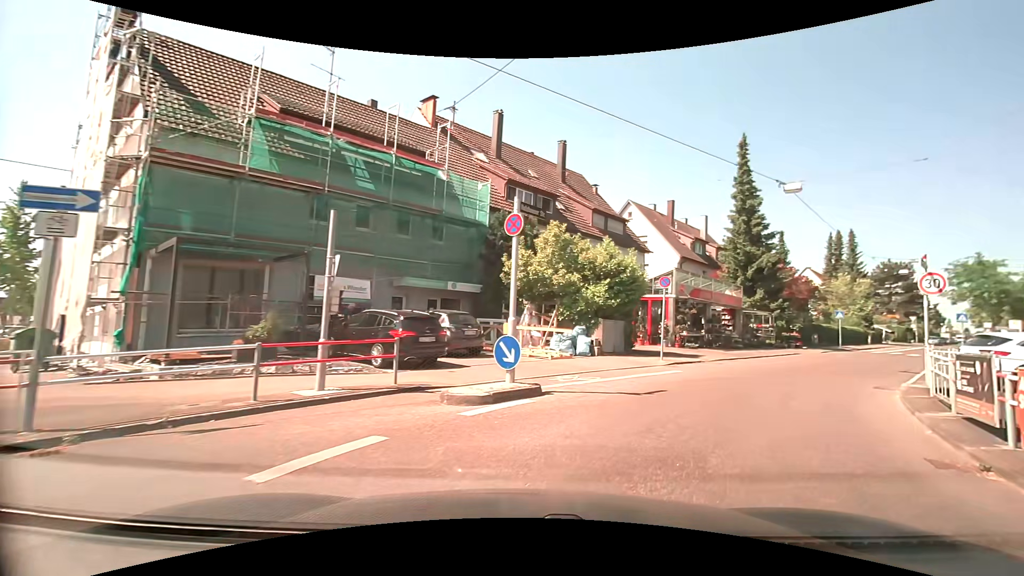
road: tertiary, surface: asphalt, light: Day
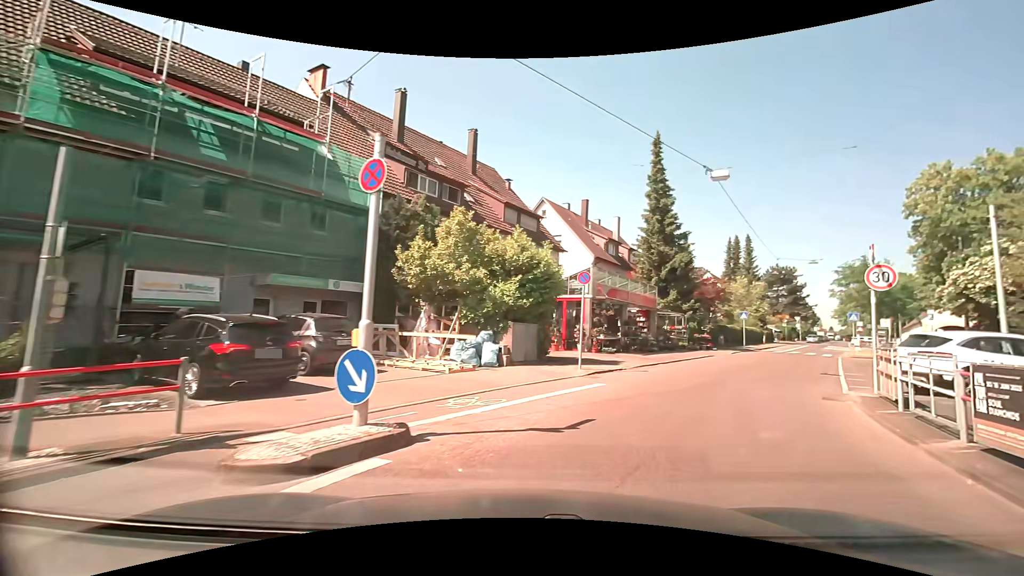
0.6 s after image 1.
(+0.2, +3.2) m; +10°
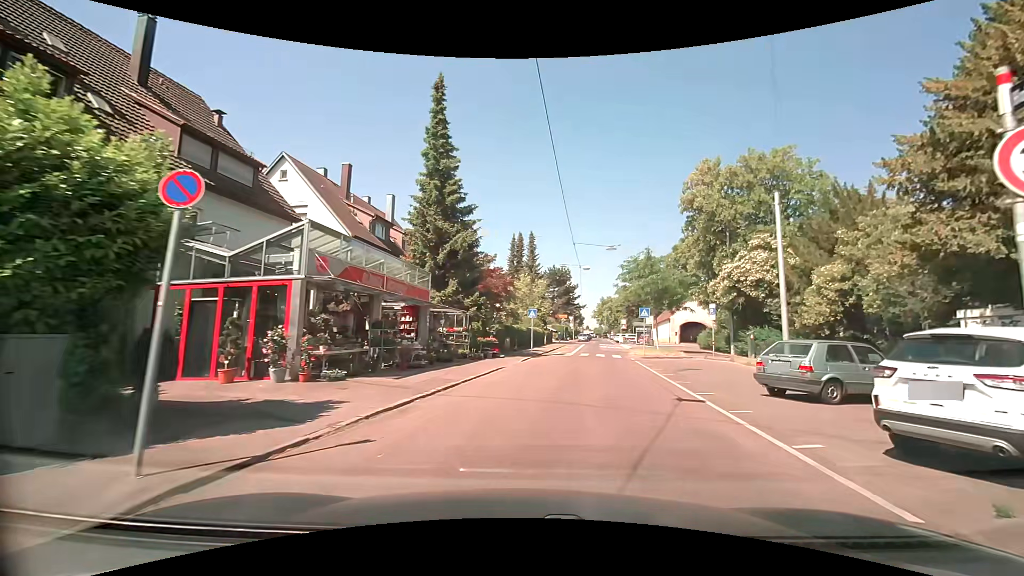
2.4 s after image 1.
(+2.1, +9.9) m; +23°
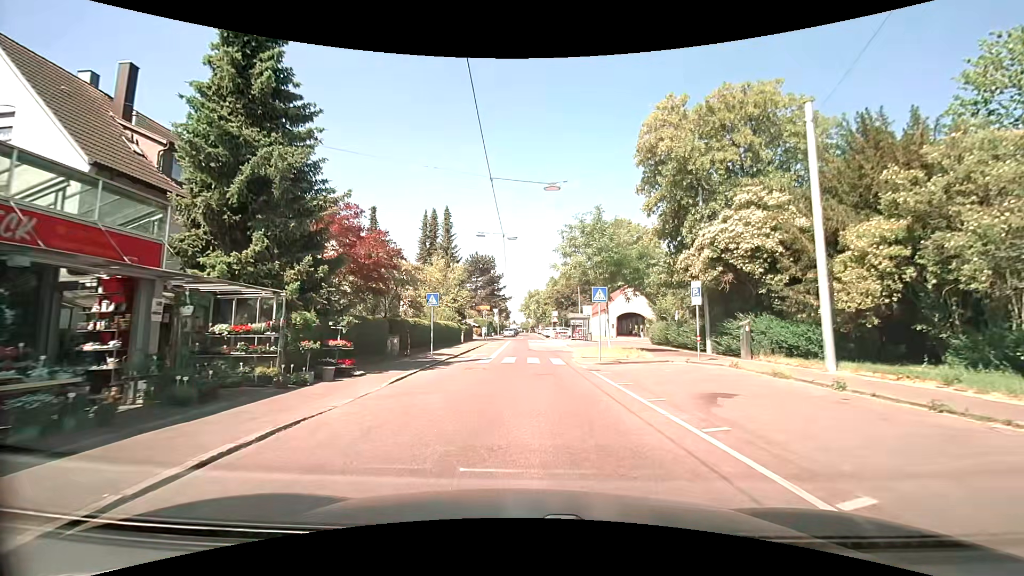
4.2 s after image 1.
(+1.1, +11.4) m; +9°
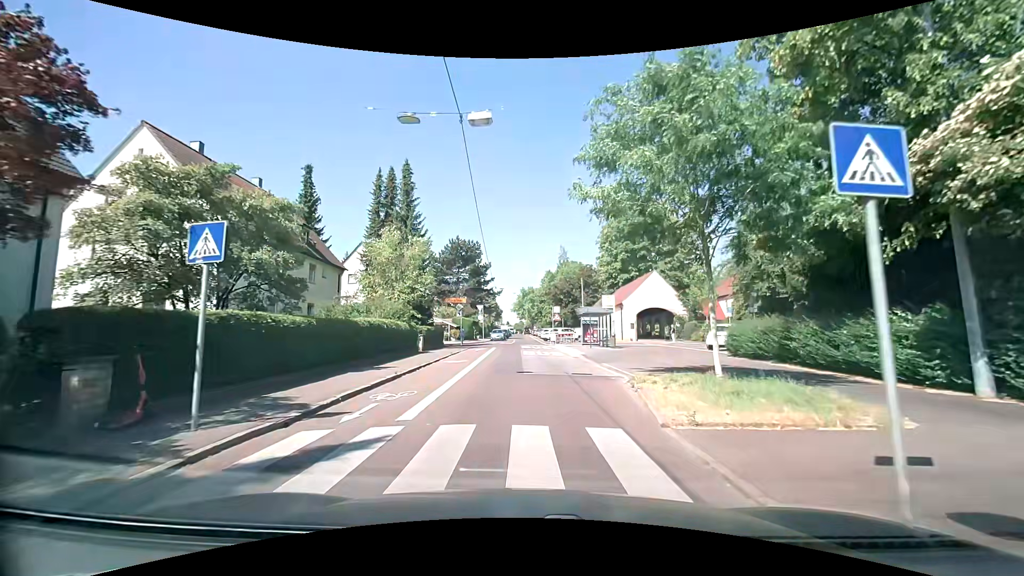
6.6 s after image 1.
(0.0, +16.3) m; +1°
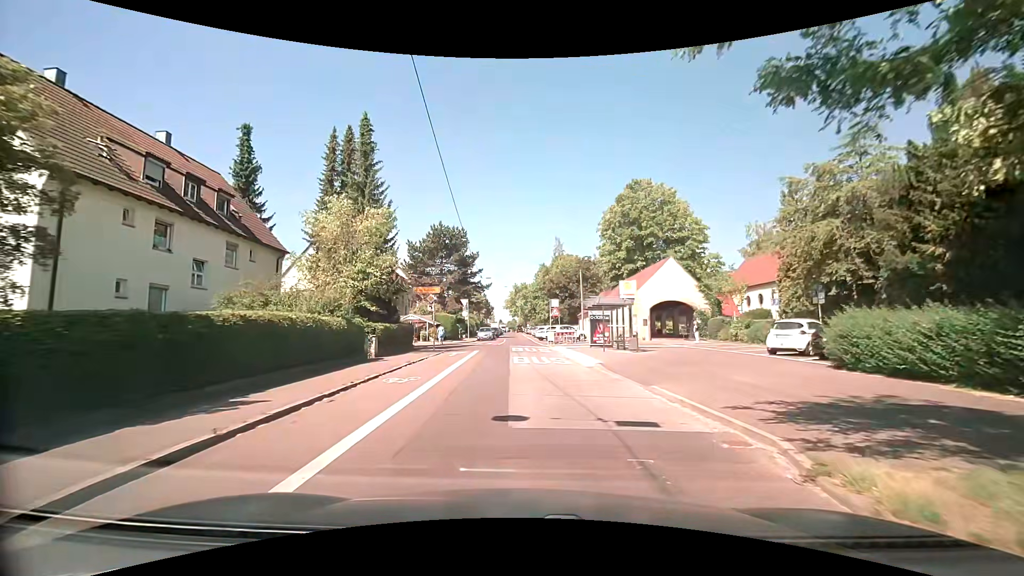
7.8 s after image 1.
(0.0, +8.6) m; 0°
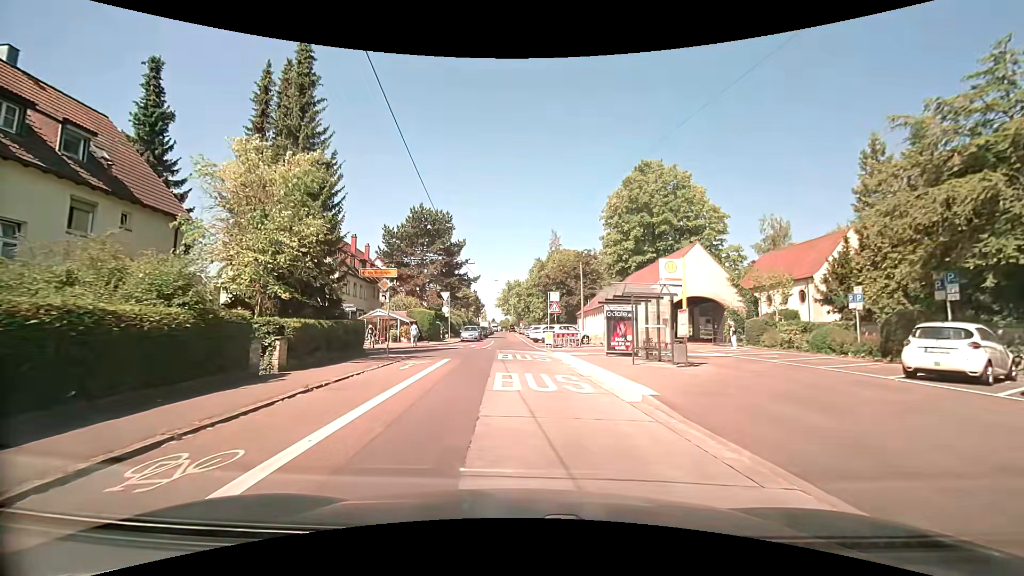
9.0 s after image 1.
(+0.1, +8.3) m; +1°
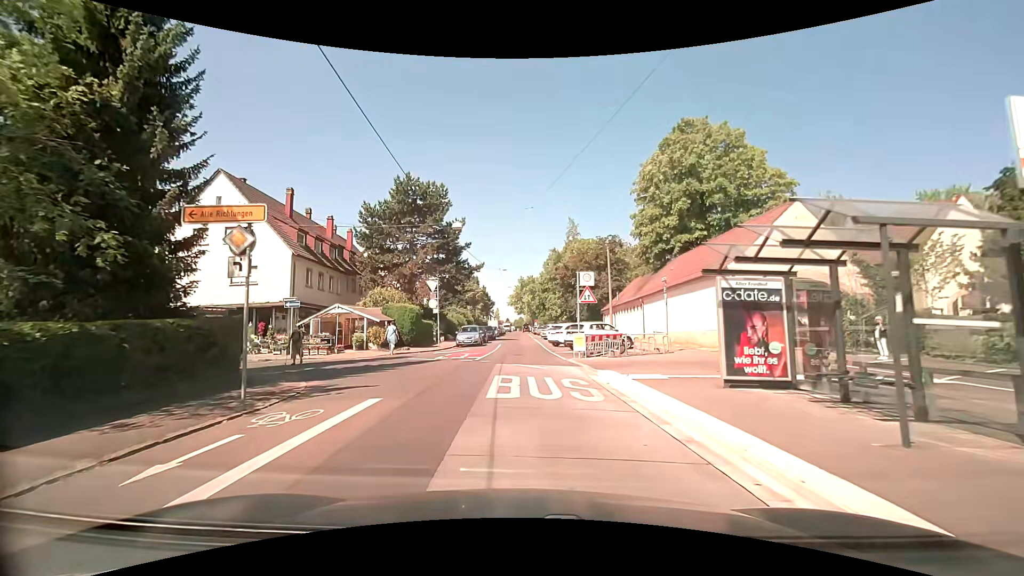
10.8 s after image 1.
(0.0, +11.3) m; 0°
